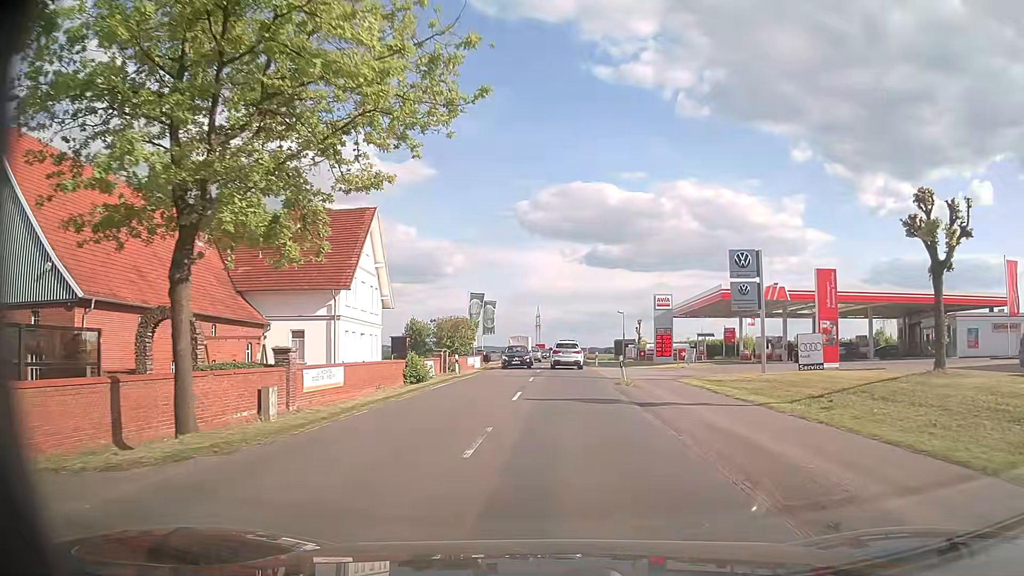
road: secondary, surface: asphalt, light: Day
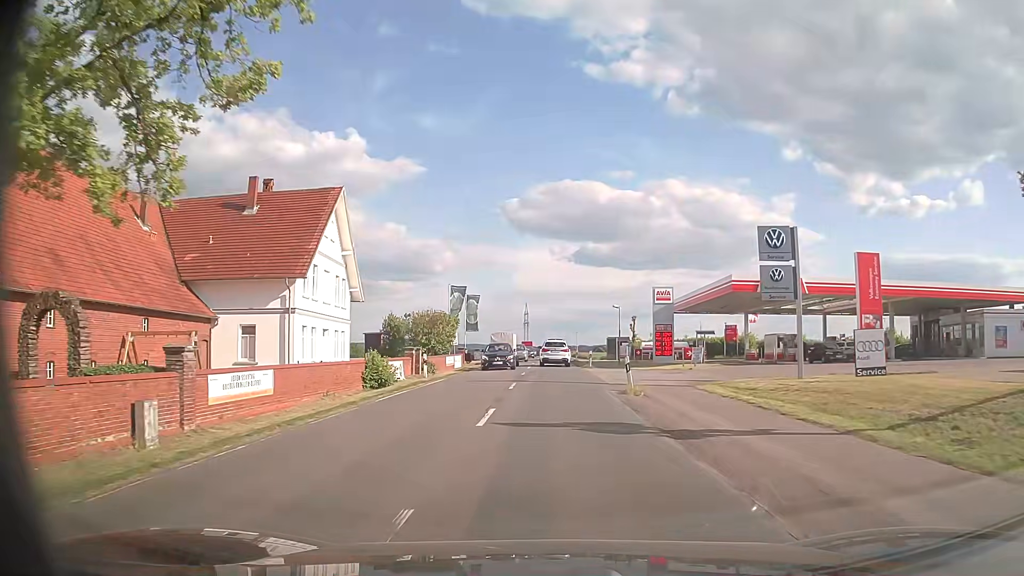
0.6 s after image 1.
(0.0, +5.9) m; 0°
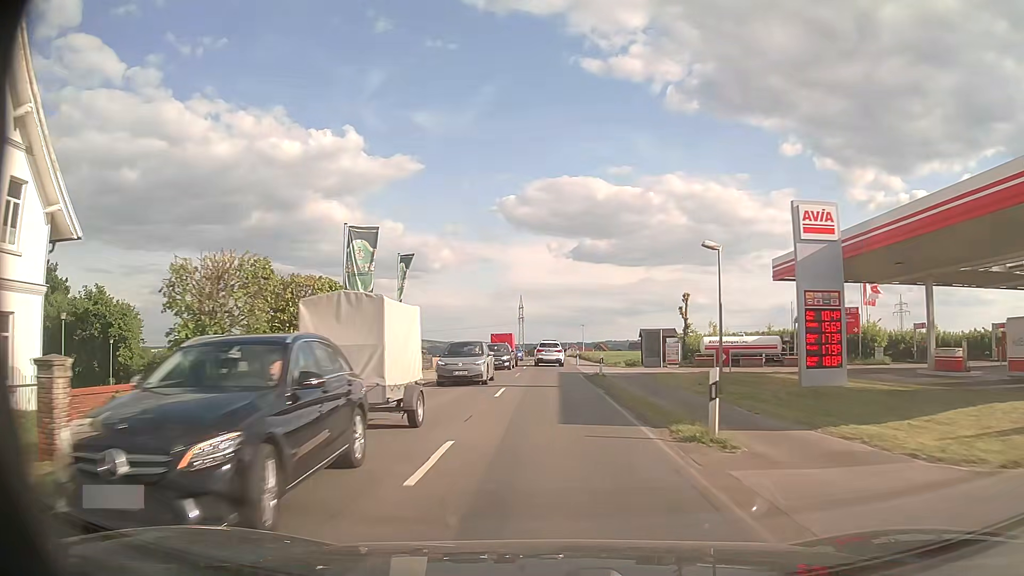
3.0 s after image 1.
(+0.4, +32.6) m; 0°
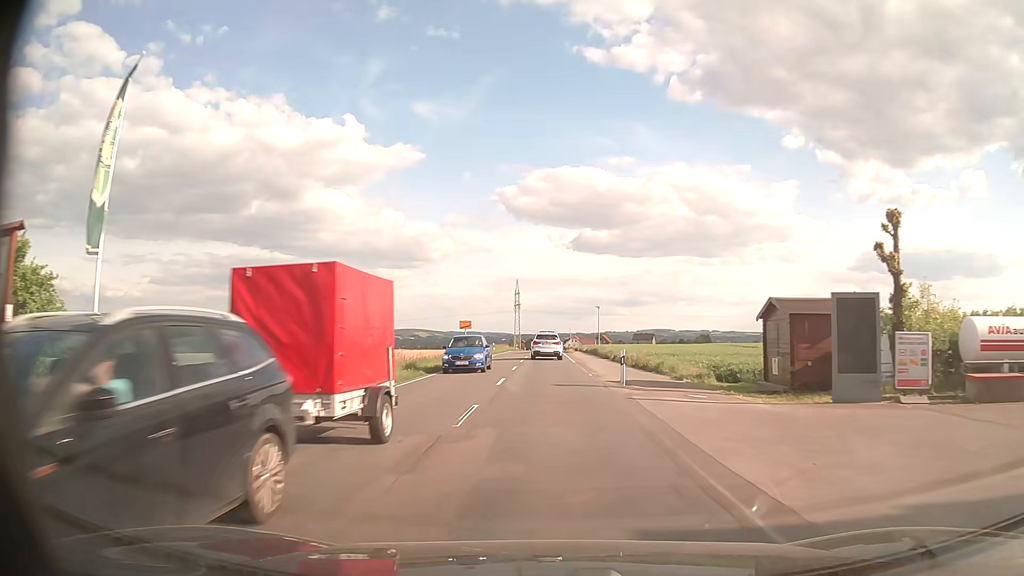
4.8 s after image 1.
(0.0, +29.9) m; 0°
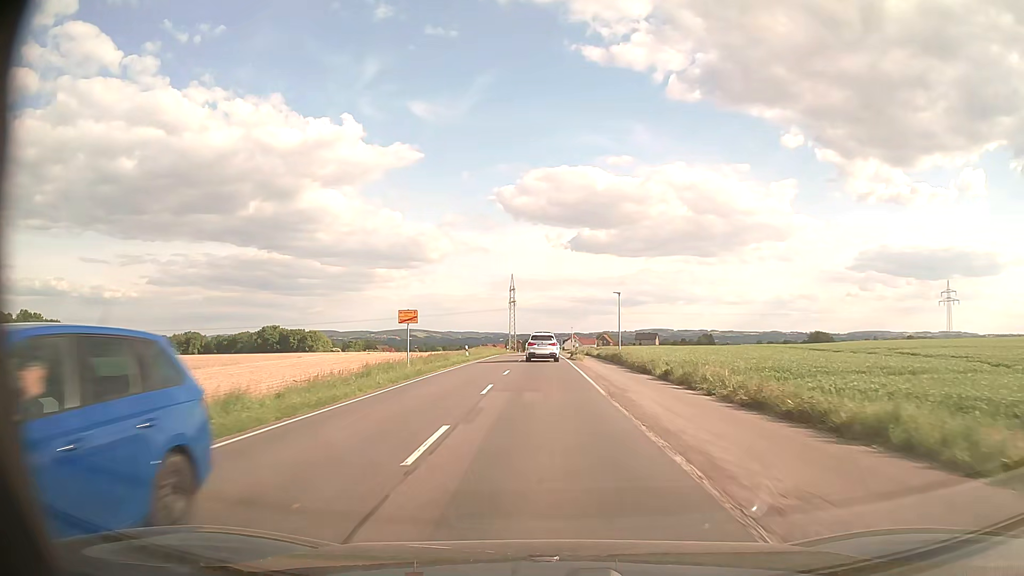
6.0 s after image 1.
(+0.1, +20.3) m; 0°
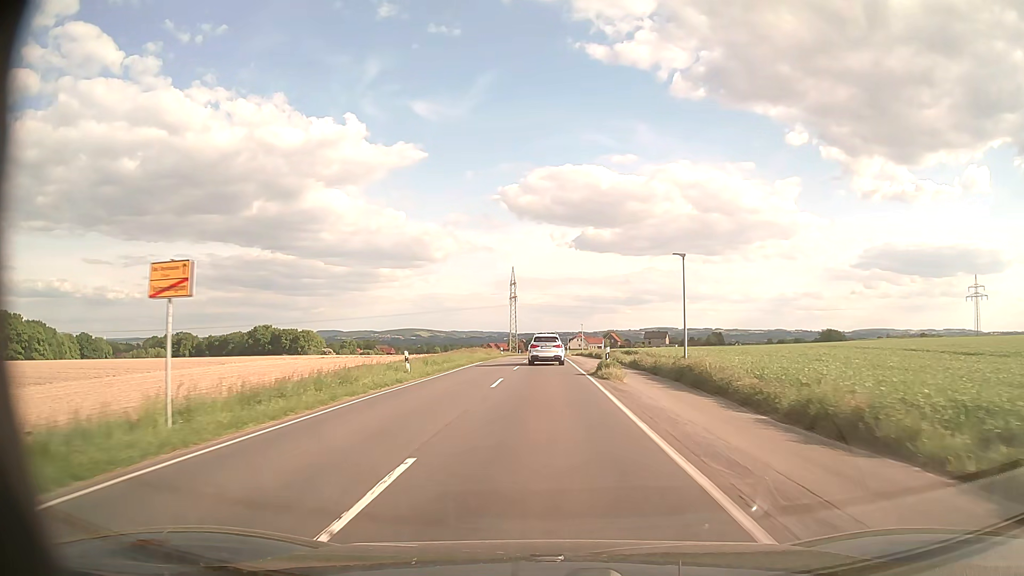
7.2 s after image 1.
(0.0, +20.8) m; 0°
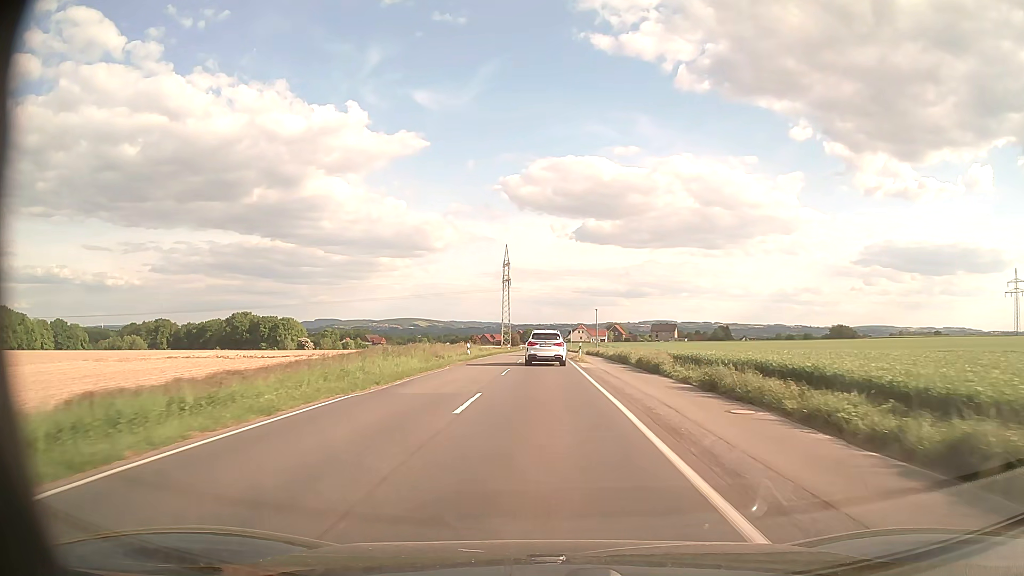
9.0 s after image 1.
(+0.1, +31.1) m; 0°
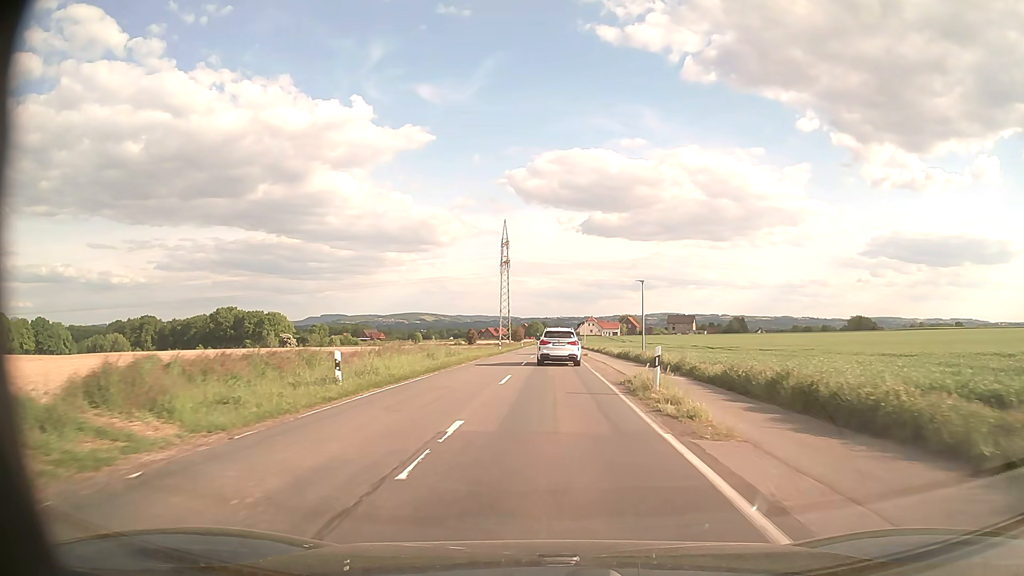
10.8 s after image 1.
(-0.1, +29.2) m; -1°
(0, +10) (0, +20) (0, +30) (0, +40) (0, +50) (+1, +60) (+1, +70) (+1, +80) (+1, +90) (+1, +100) m
